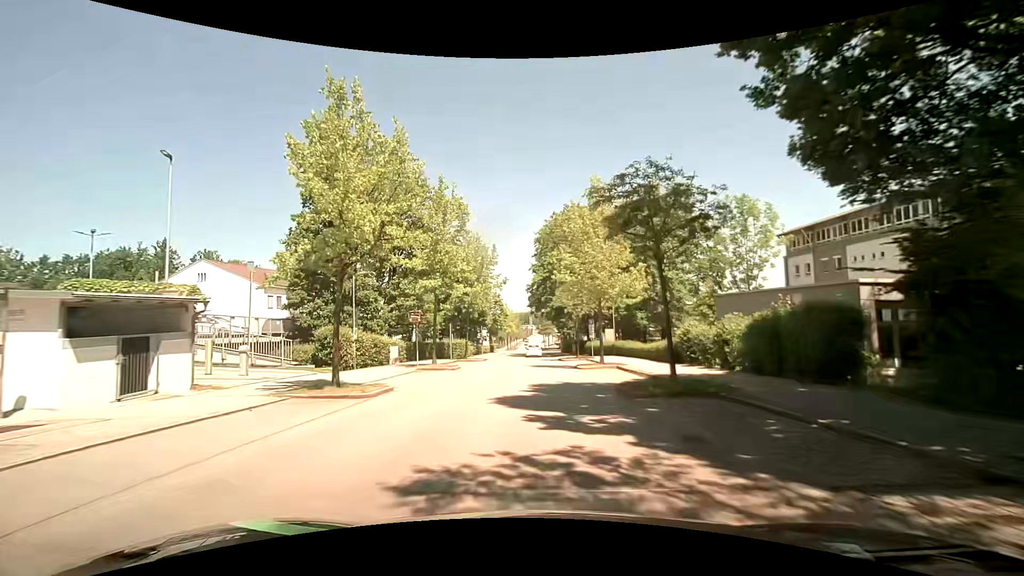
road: residential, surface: asphalt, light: Day
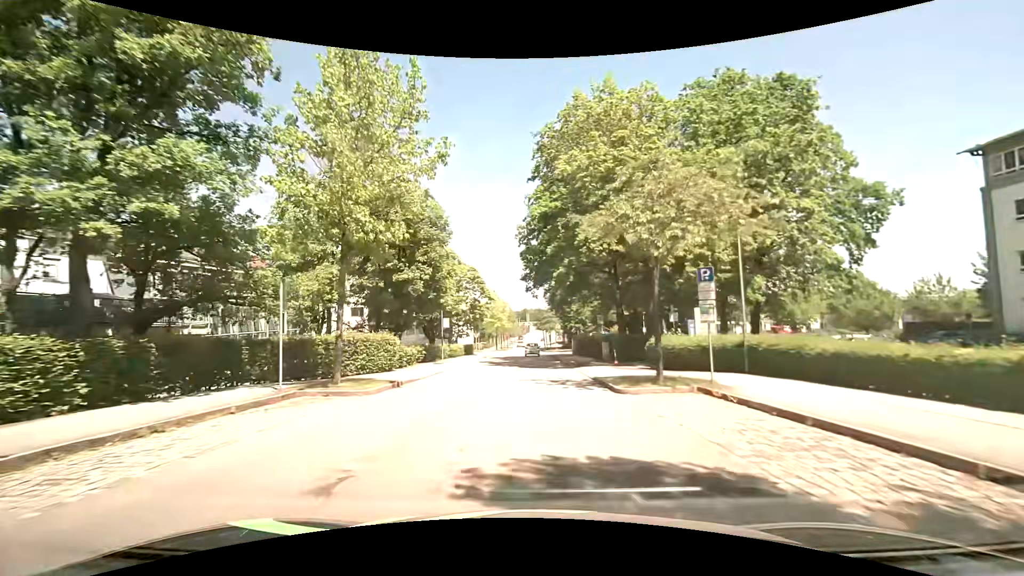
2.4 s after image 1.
(+0.1, +27.6) m; 0°
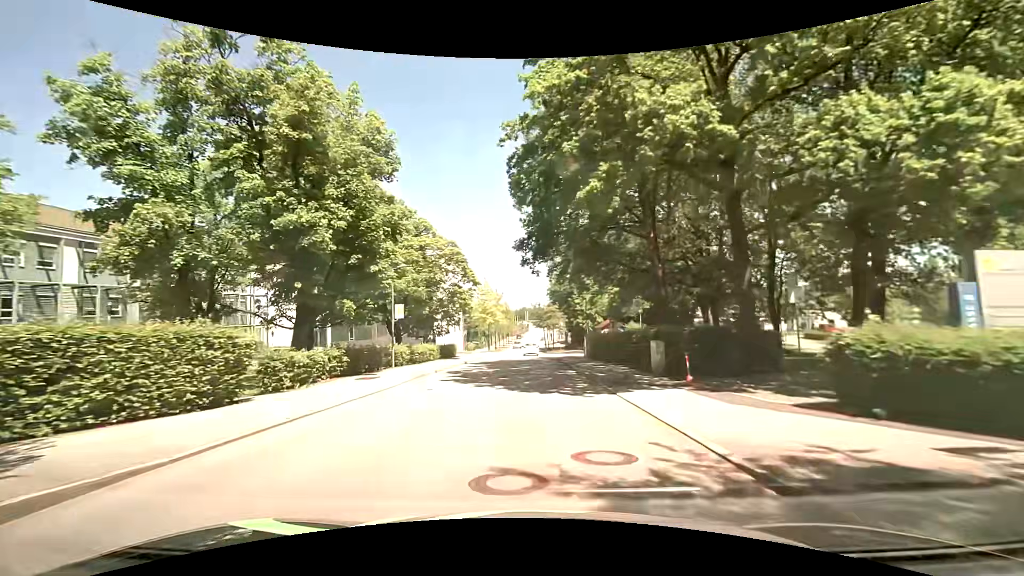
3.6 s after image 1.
(+0.2, +13.5) m; +1°
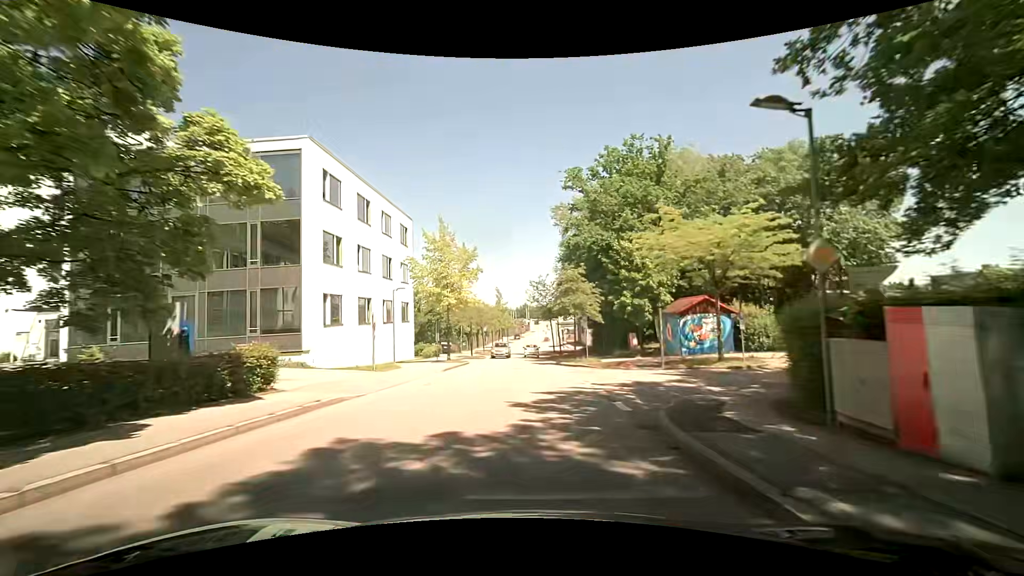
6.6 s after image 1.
(+0.1, +34.6) m; 0°
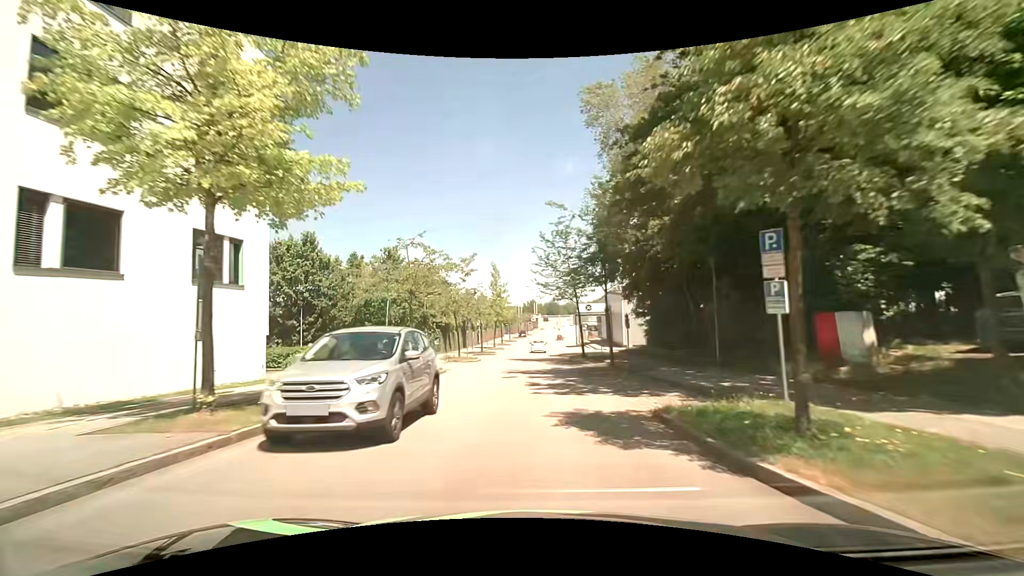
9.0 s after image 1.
(-0.4, +28.1) m; -1°
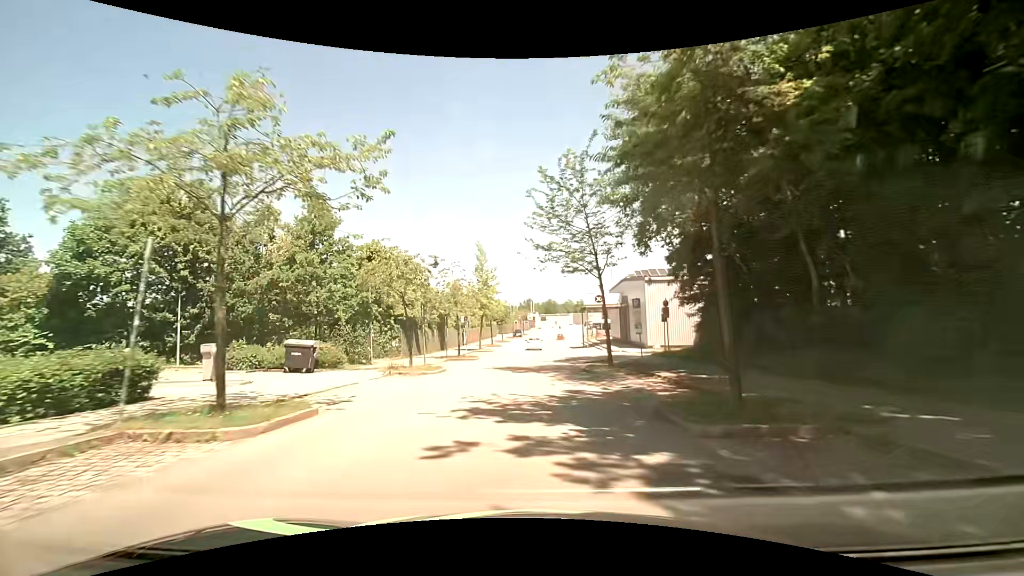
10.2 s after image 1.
(+0.1, +13.8) m; 0°
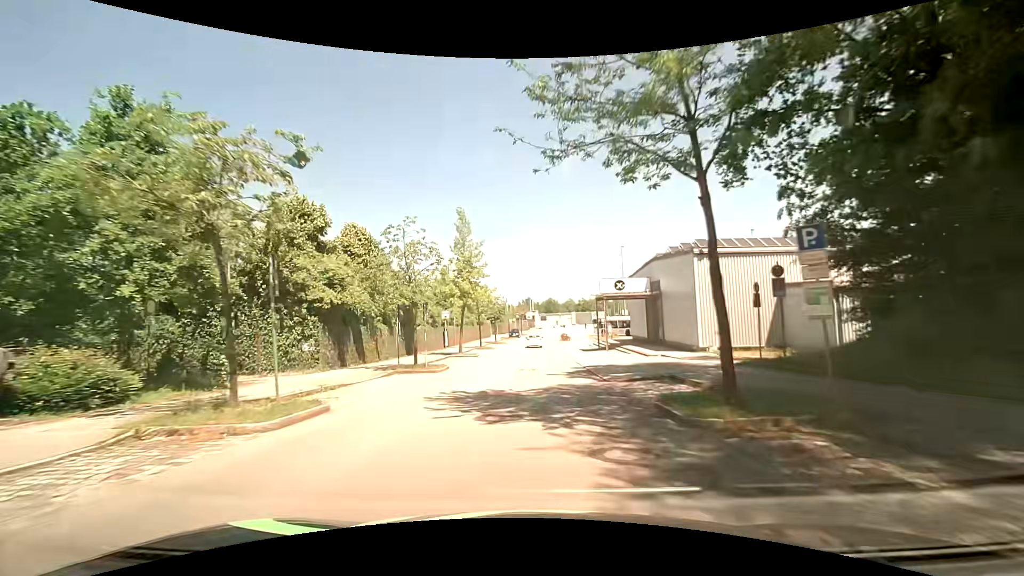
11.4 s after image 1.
(+0.2, +13.7) m; 0°
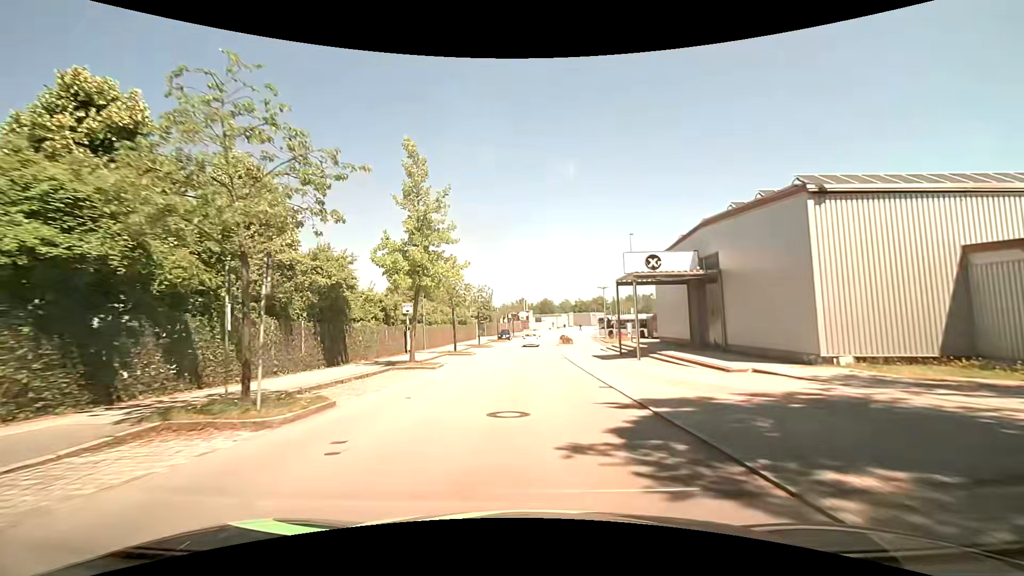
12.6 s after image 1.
(+0.2, +13.4) m; +1°
(0, +10) (0, +20) (0, +30) (0, +40) (+1, +50) (+1, +60) (+2, +70) (+3, +80) (+5, +90) (+7, +100) m
